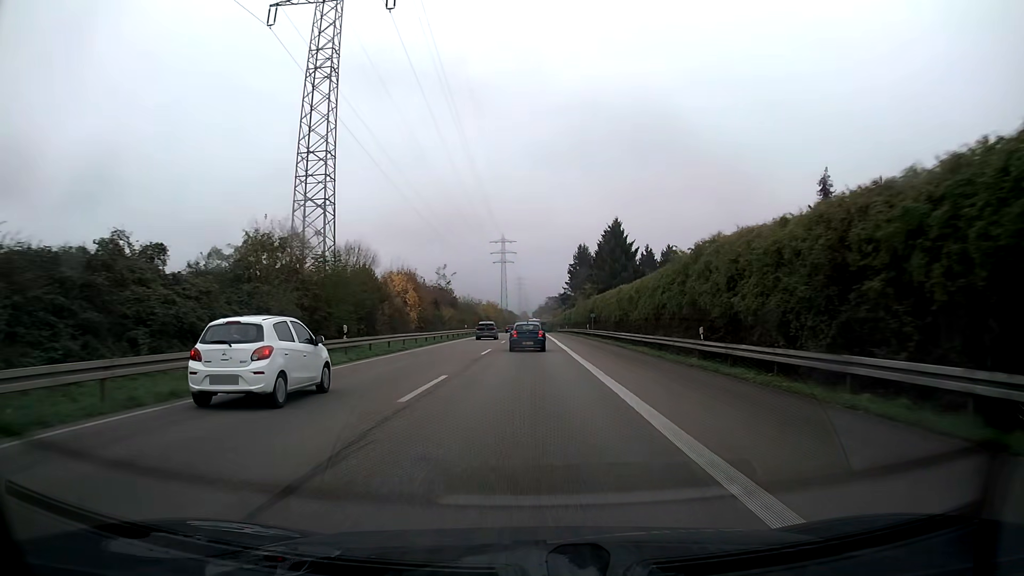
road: trunk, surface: asphalt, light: Day
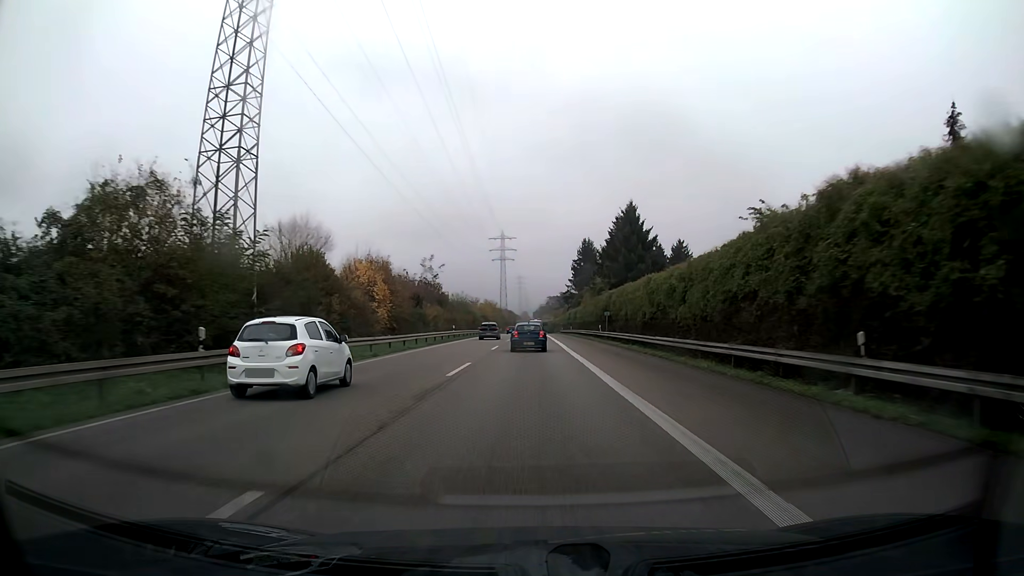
(0.0, +12.2) m; 0°
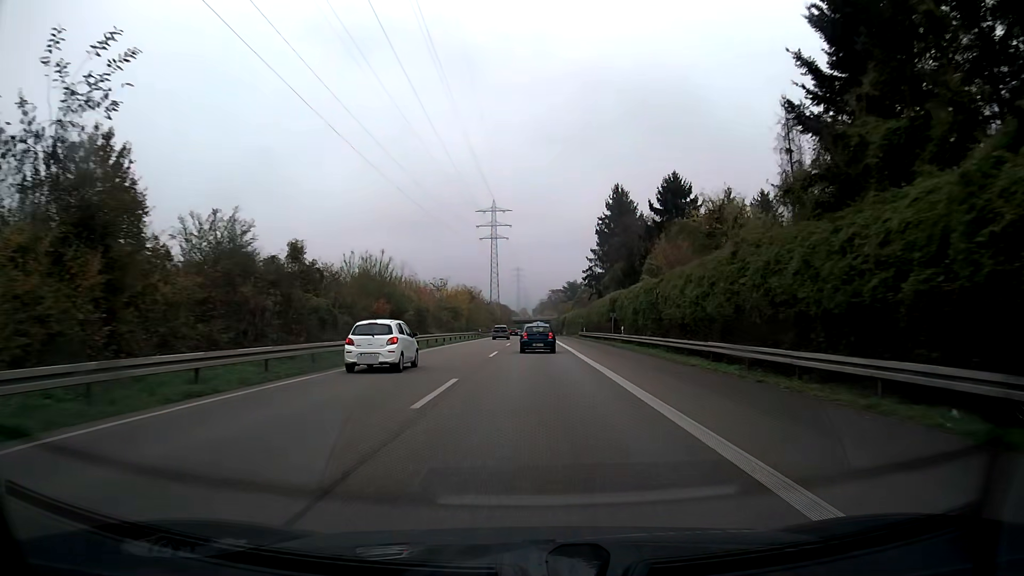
(0.0, +61.1) m; 0°
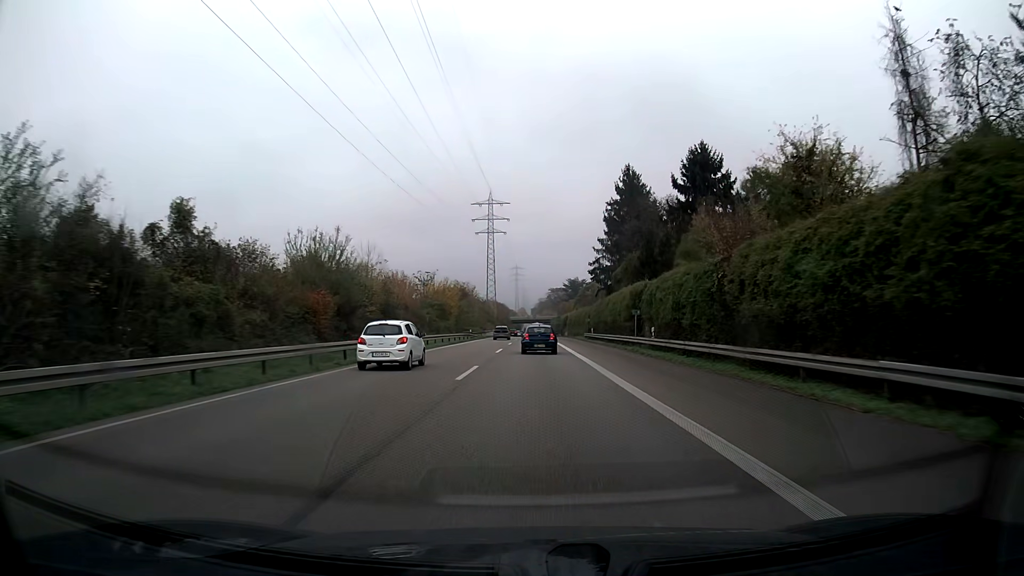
(0.0, +12.3) m; 0°
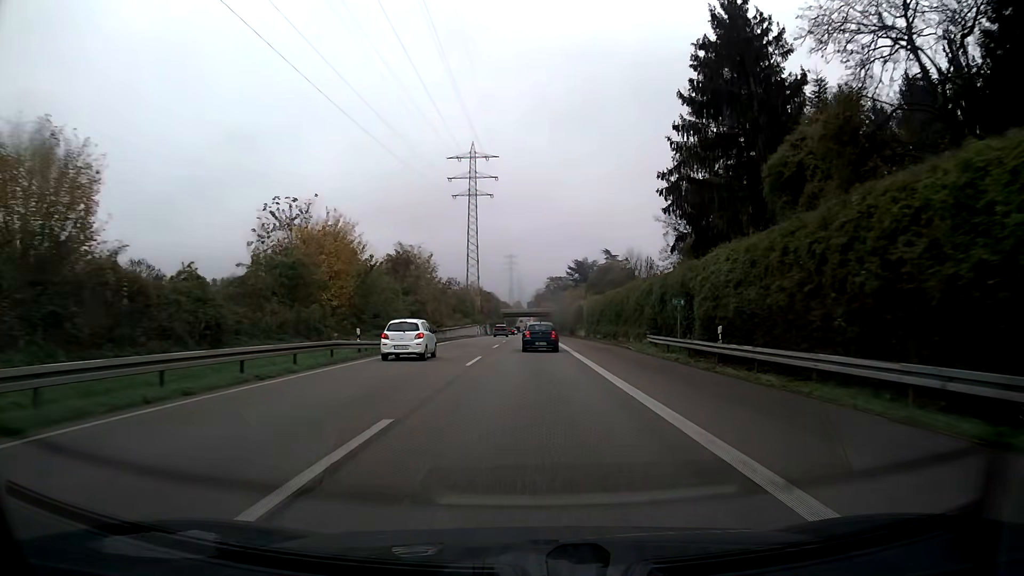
(+0.2, +49.5) m; 0°
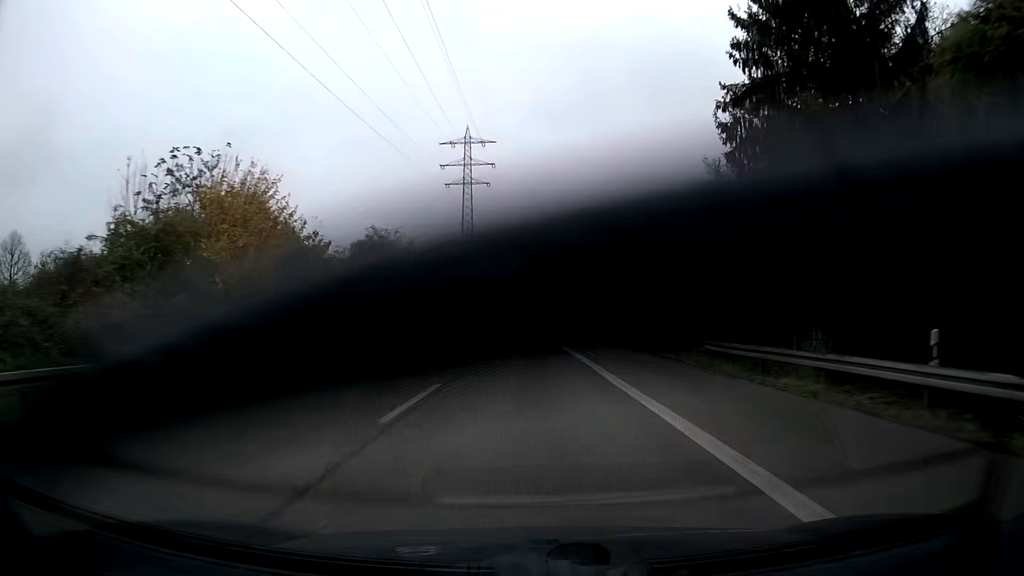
(0.0, +12.5) m; 0°
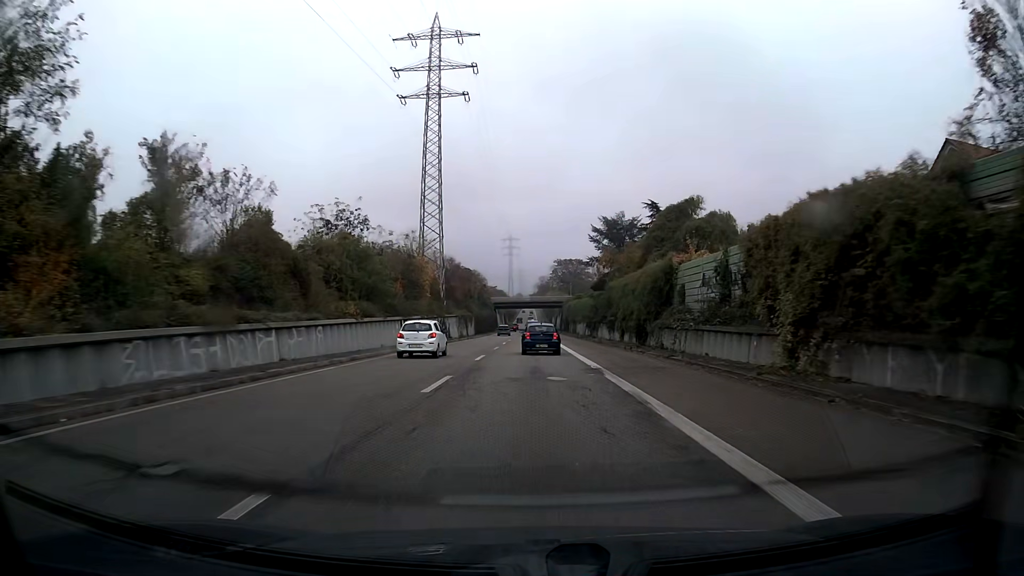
(-0.1, +50.2) m; 0°
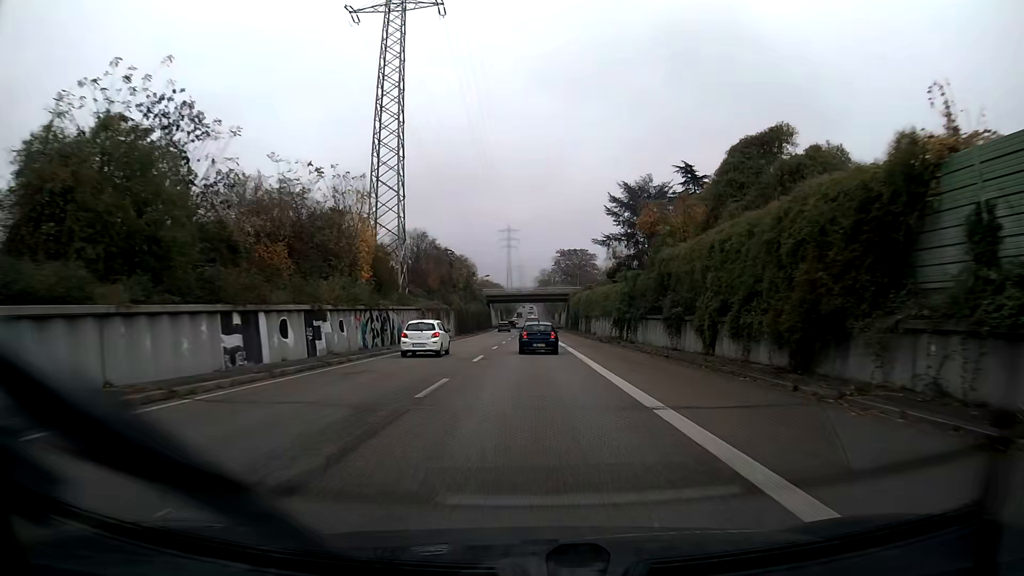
(0.0, +25.0) m; 0°
